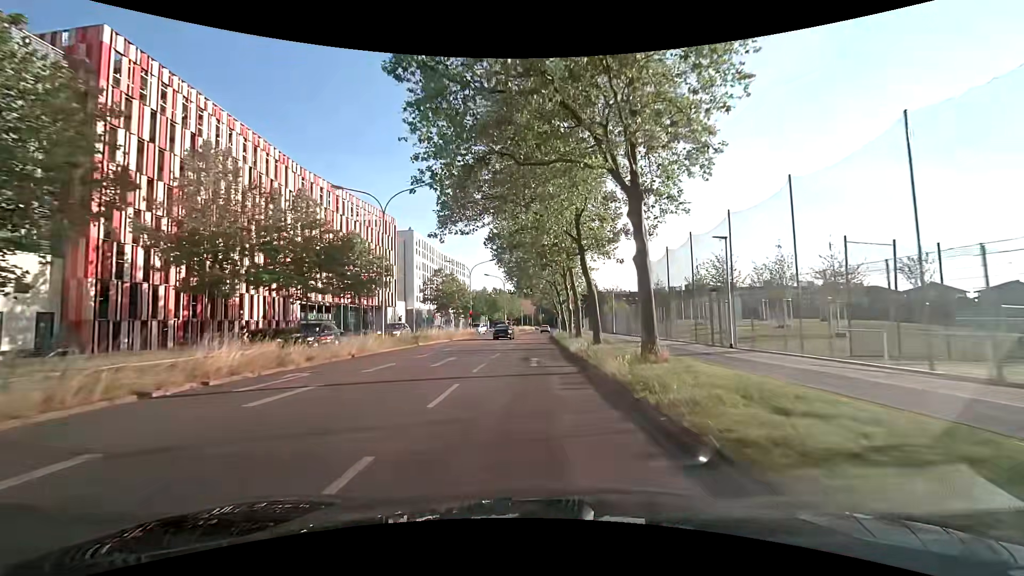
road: secondary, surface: asphalt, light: Day
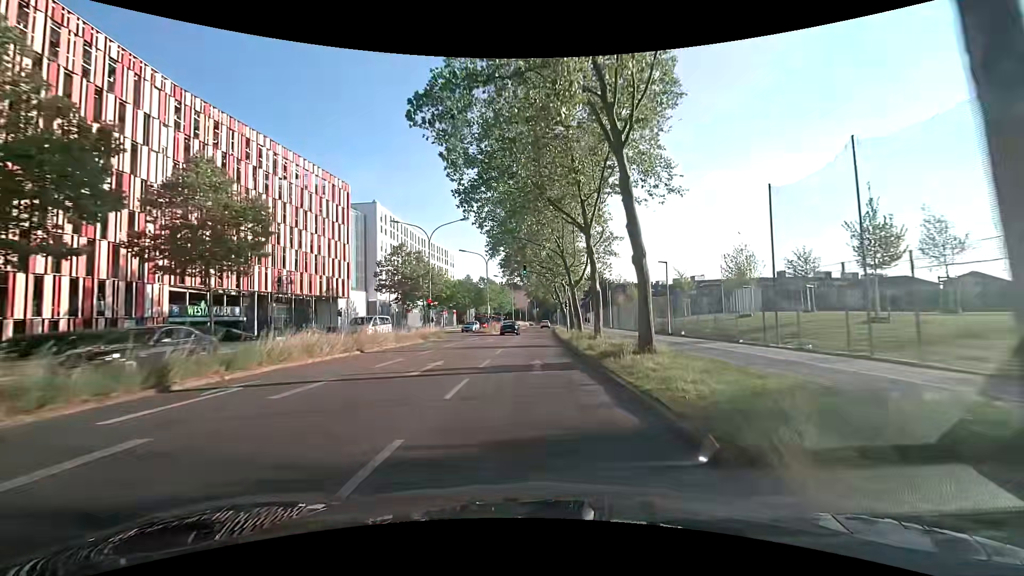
(0.0, +23.4) m; +1°
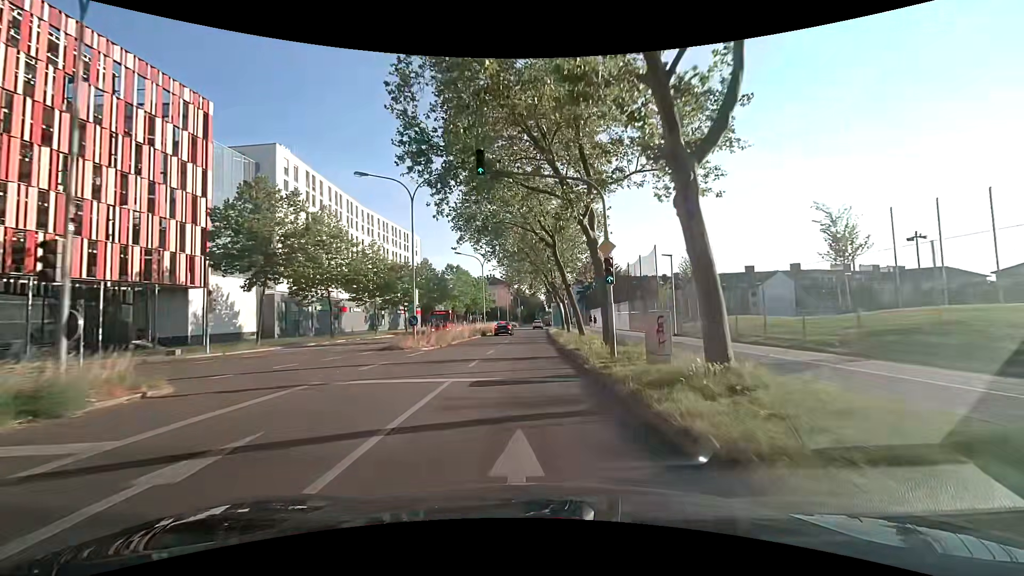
(+0.2, +31.3) m; 0°
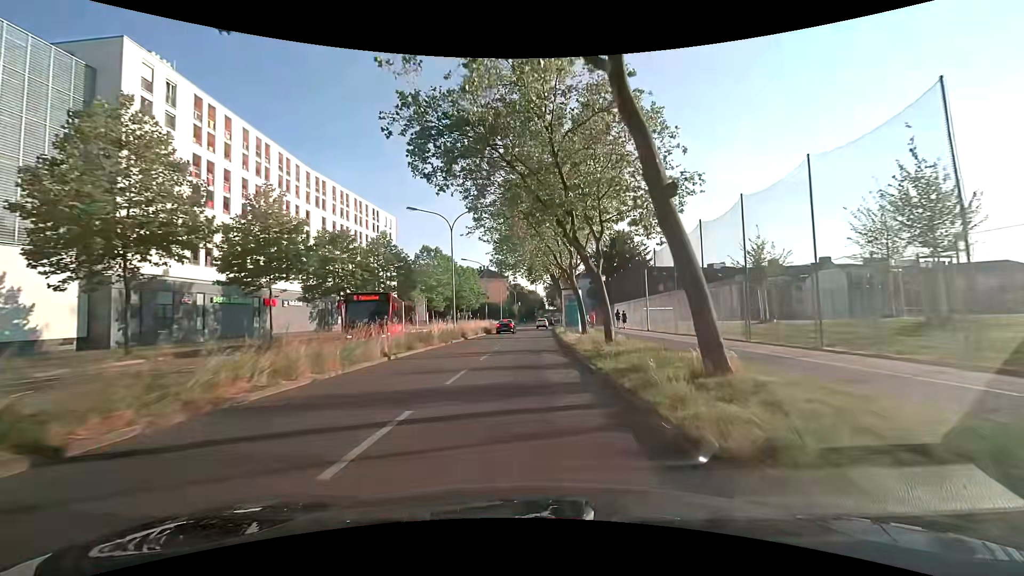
(+0.4, +23.1) m; +1°
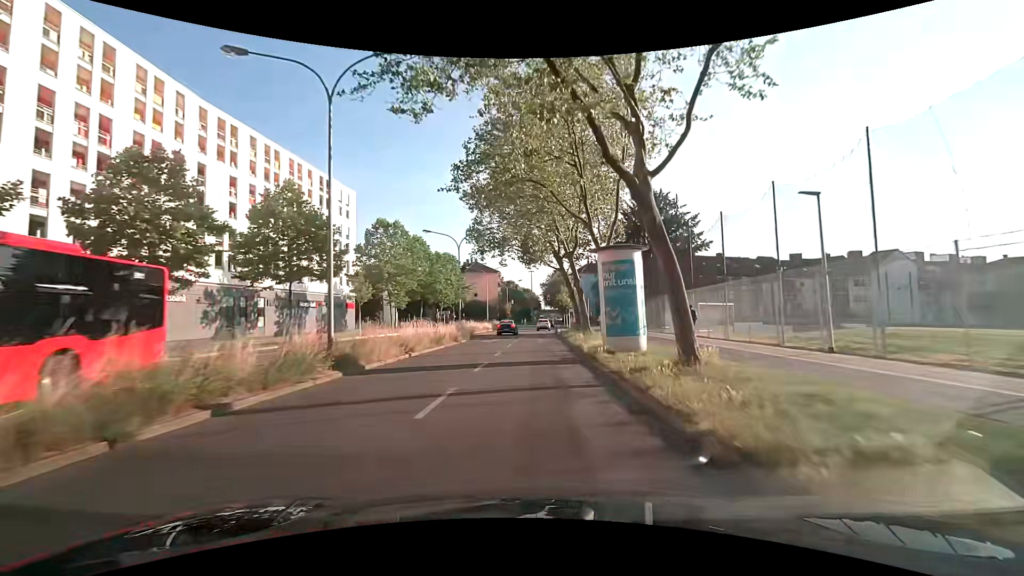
(+0.1, +22.3) m; 0°
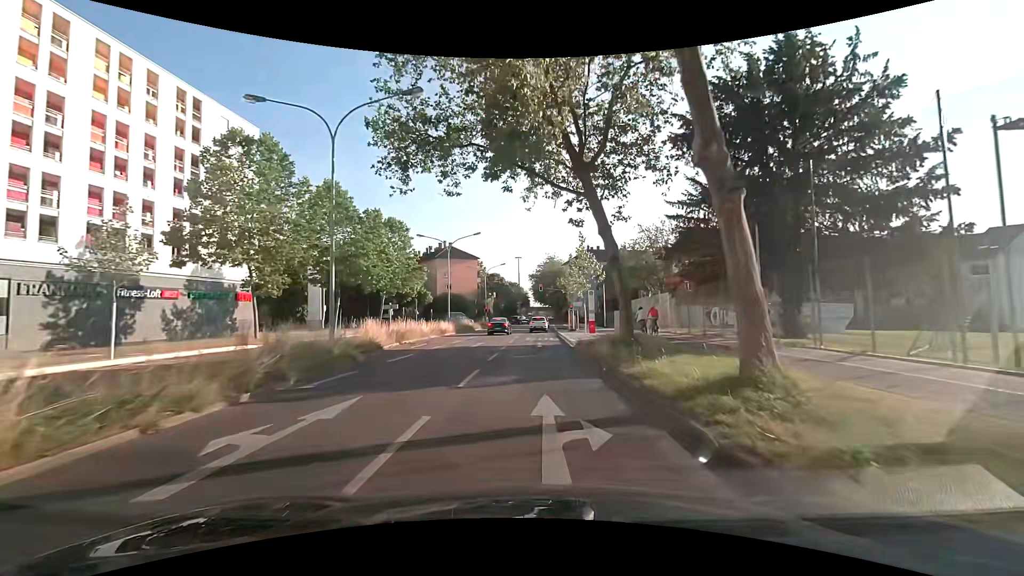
(+0.7, +27.4) m; +2°
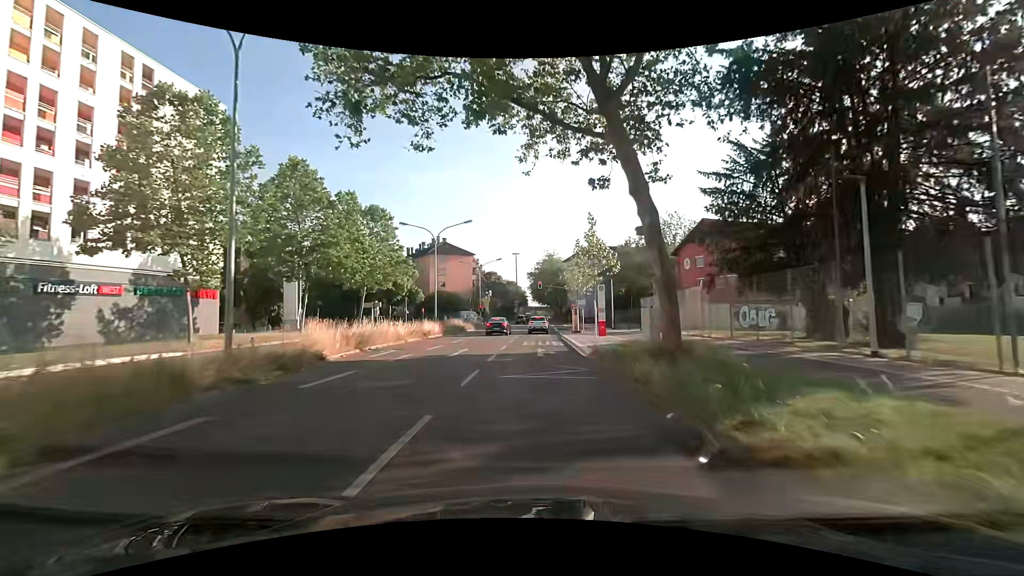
(0.0, +6.0) m; 0°
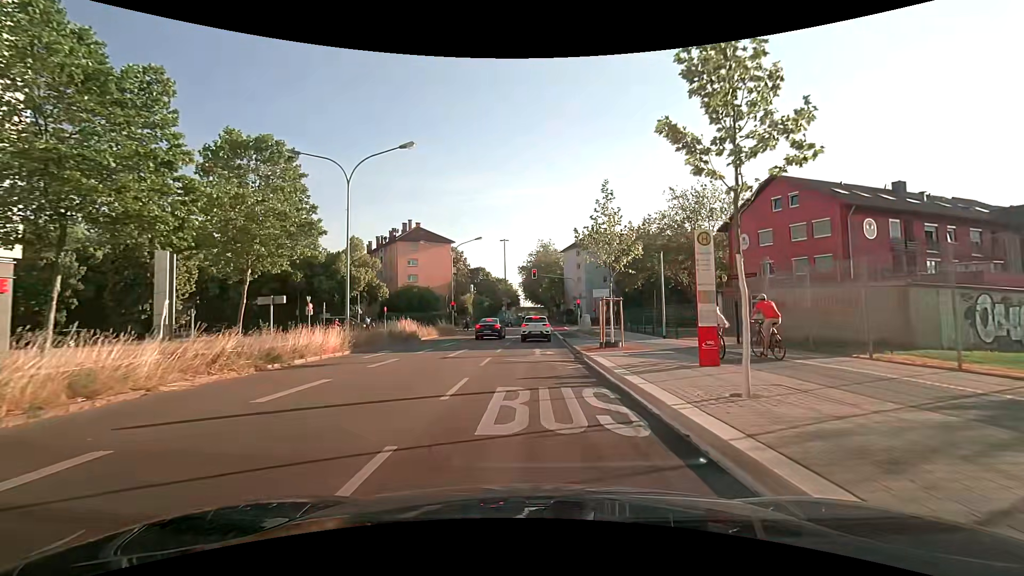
(+0.1, +19.2) m; 0°
(0, +10) (0, +20) (+1, +30) (+1, +40) (+1, +50) (+2, +60) (+2, +70) (+3, +80) (+3, +90) (+3, +100) m
